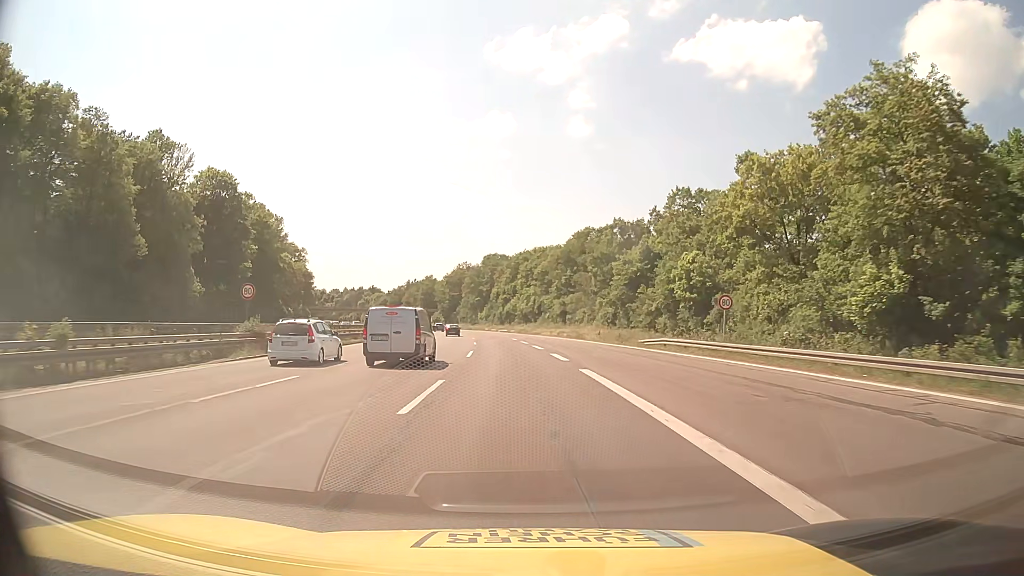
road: motorway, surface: asphalt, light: Day
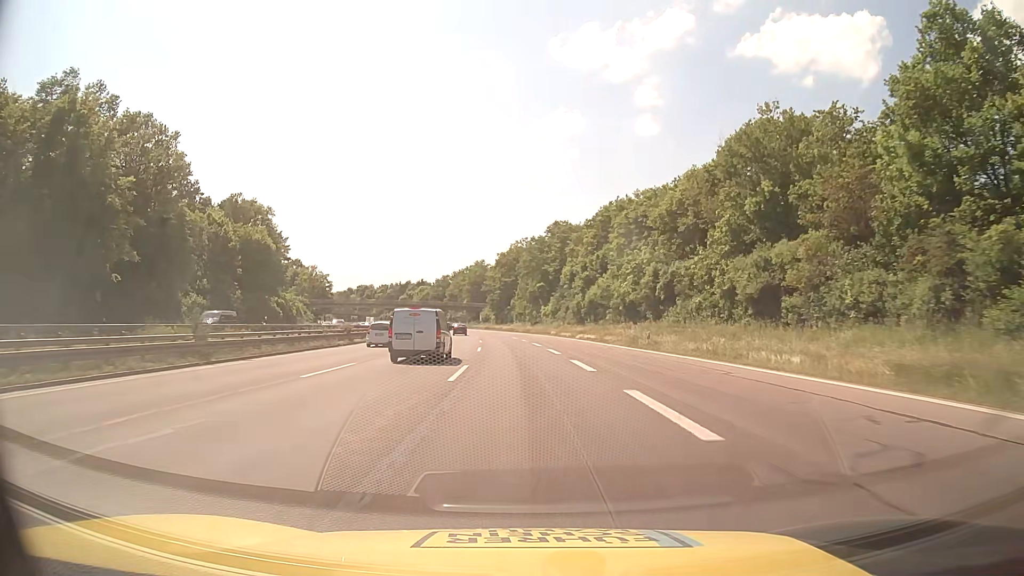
(-3.5, +66.2) m; -6°
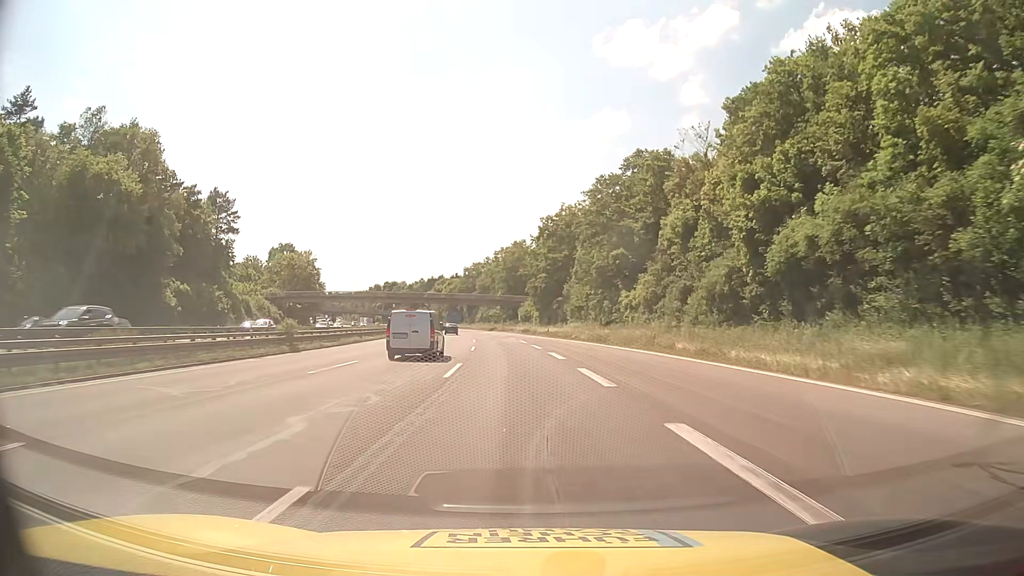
(-1.6, +53.0) m; -4°
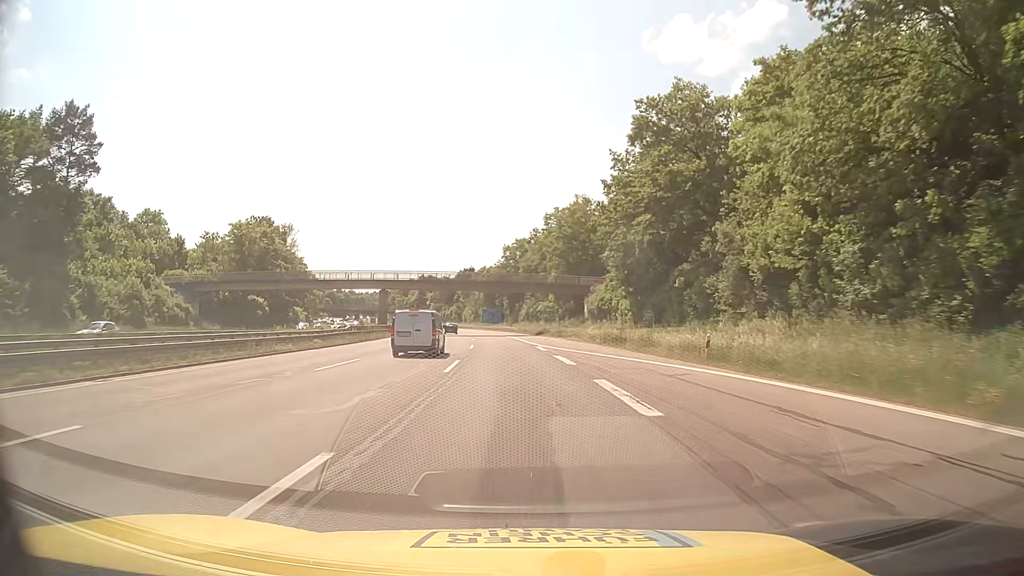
(-1.9, +53.0) m; -4°
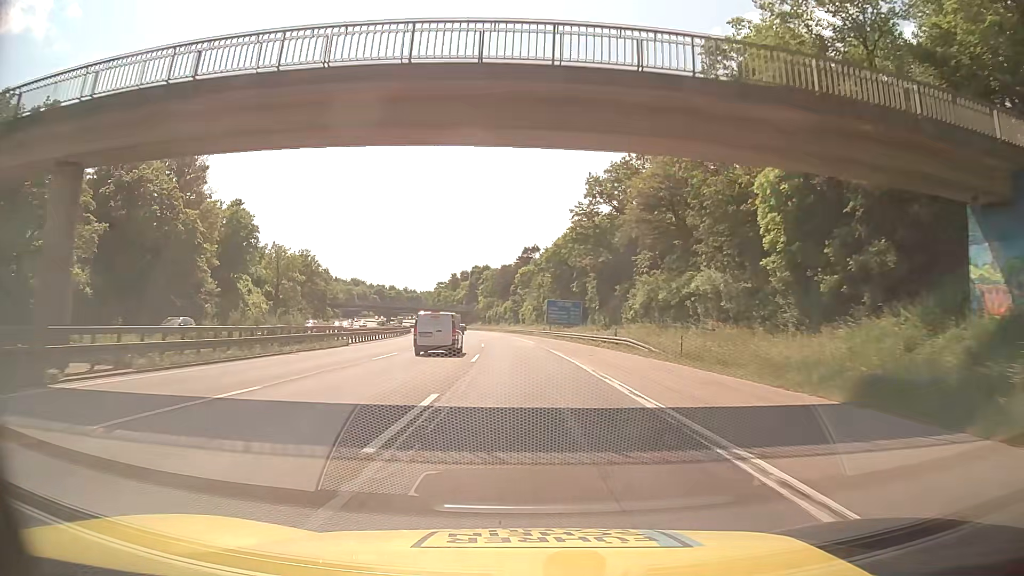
(-3.5, +66.1) m; -6°
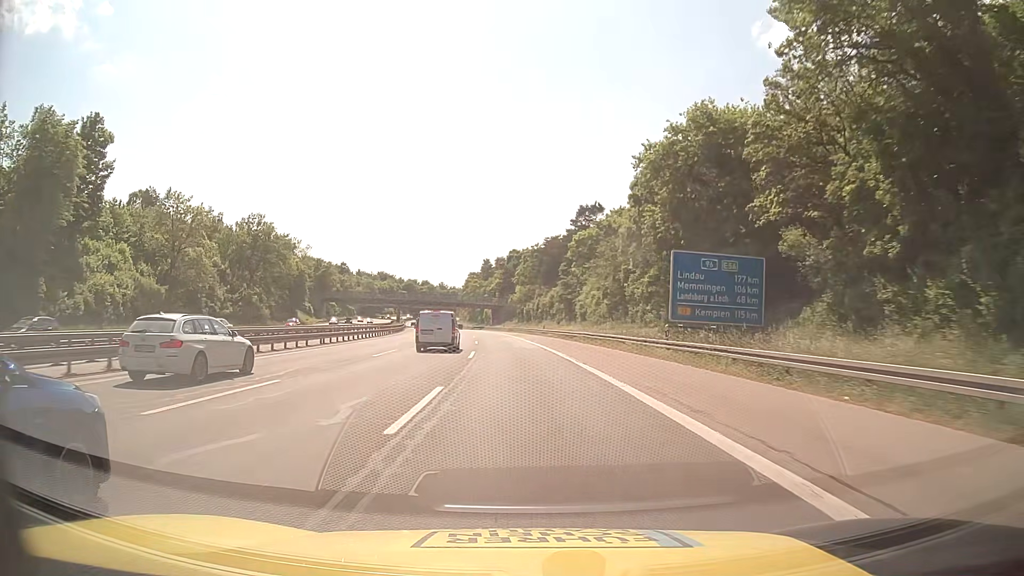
(-2.0, +53.0) m; -4°
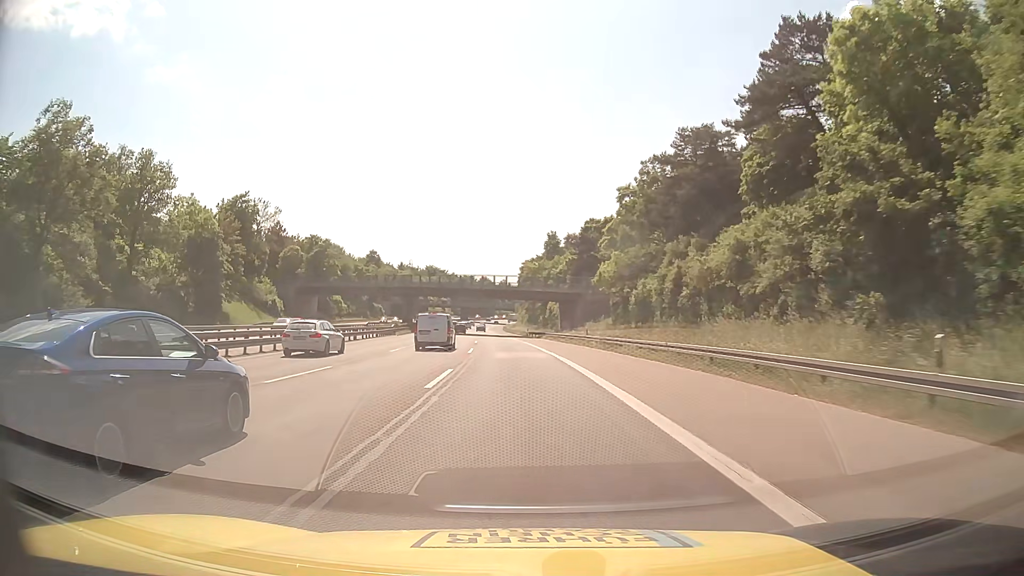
(-3.3, +66.2) m; -6°
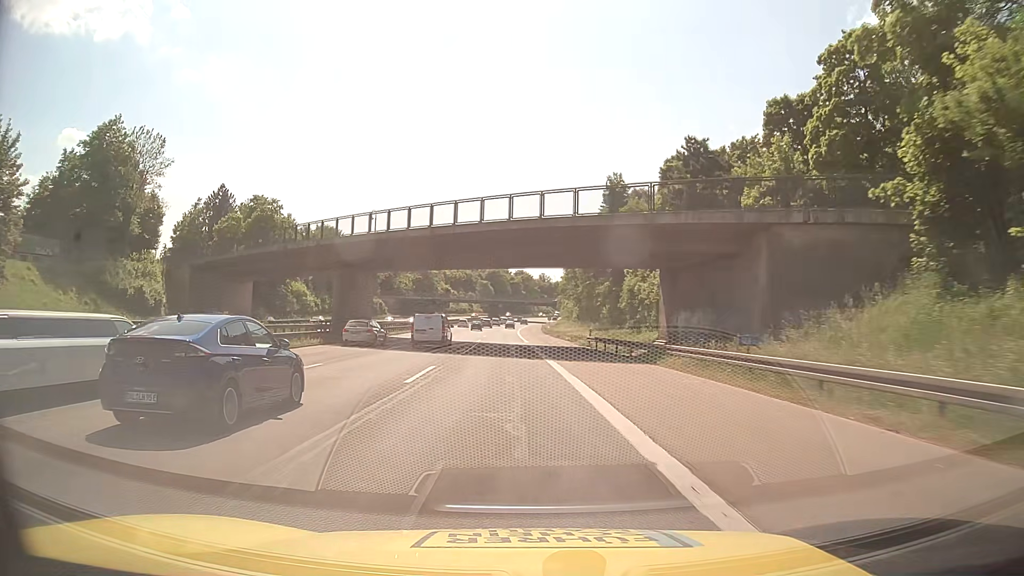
(-1.5, +53.0) m; -3°
(0, +10) (0, +20) (-1, +30) (-1, +40) (-2, +50) (-2, +60) (-2, +70) (-3, +80) (-3, +90) (-3, +100) m
